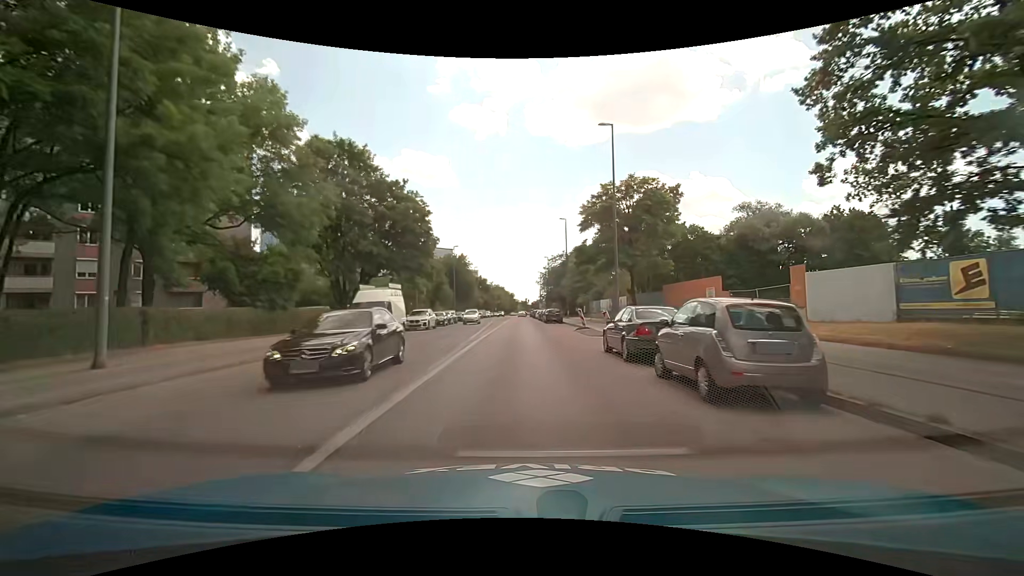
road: secondary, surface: asphalt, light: Day
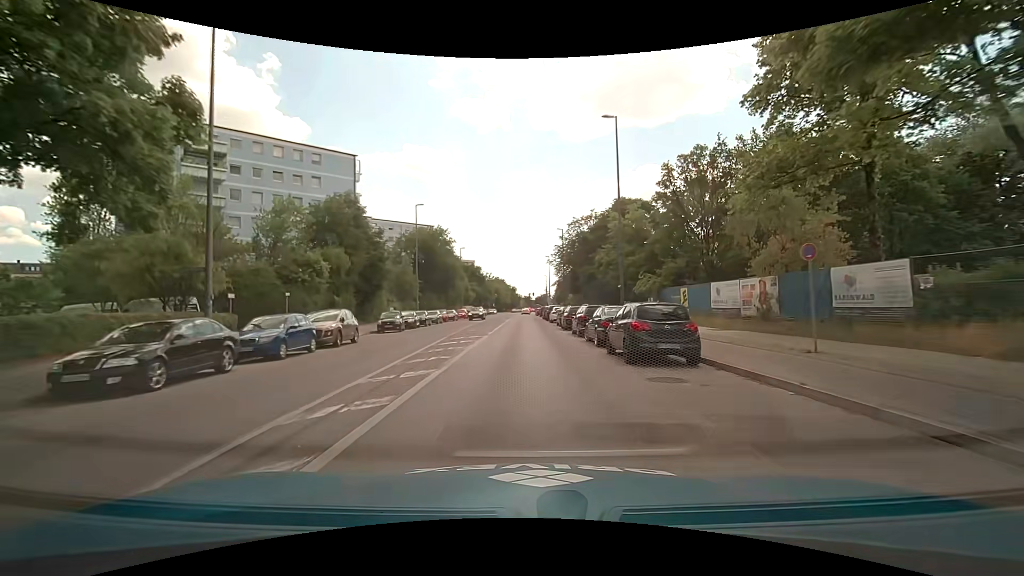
(+0.1, +38.1) m; 0°
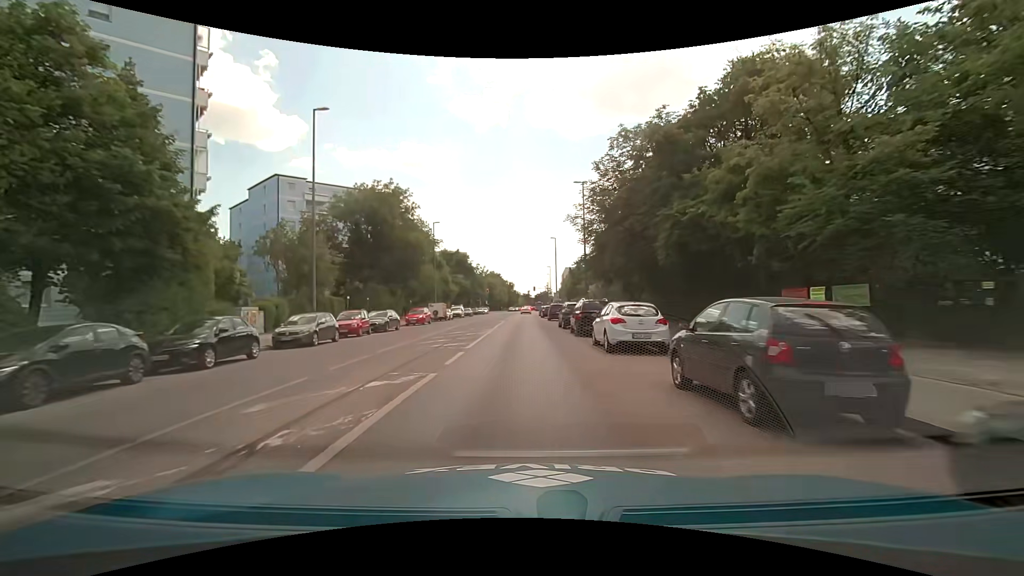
(-0.1, +30.7) m; 0°
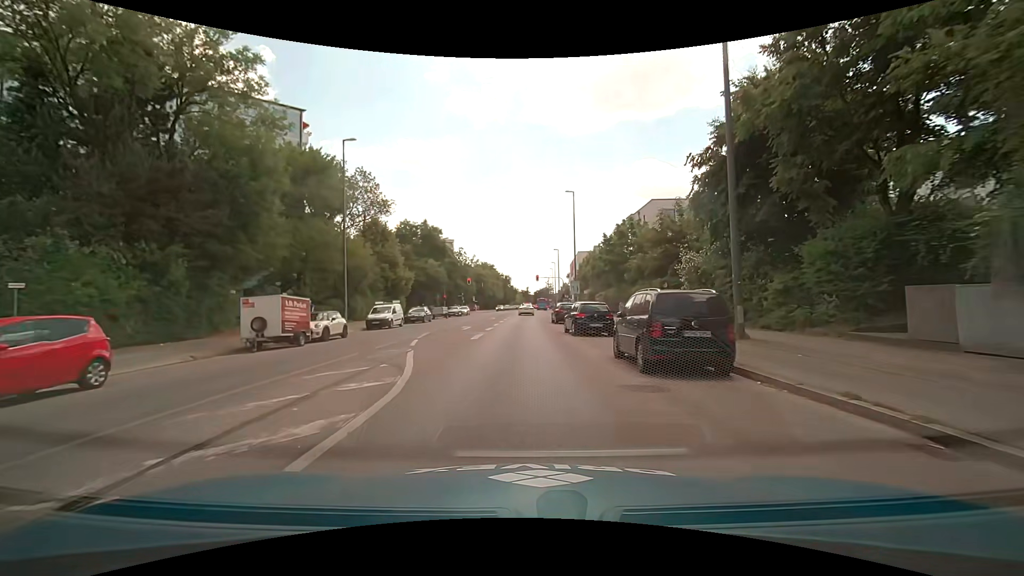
(0.0, +37.5) m; 0°
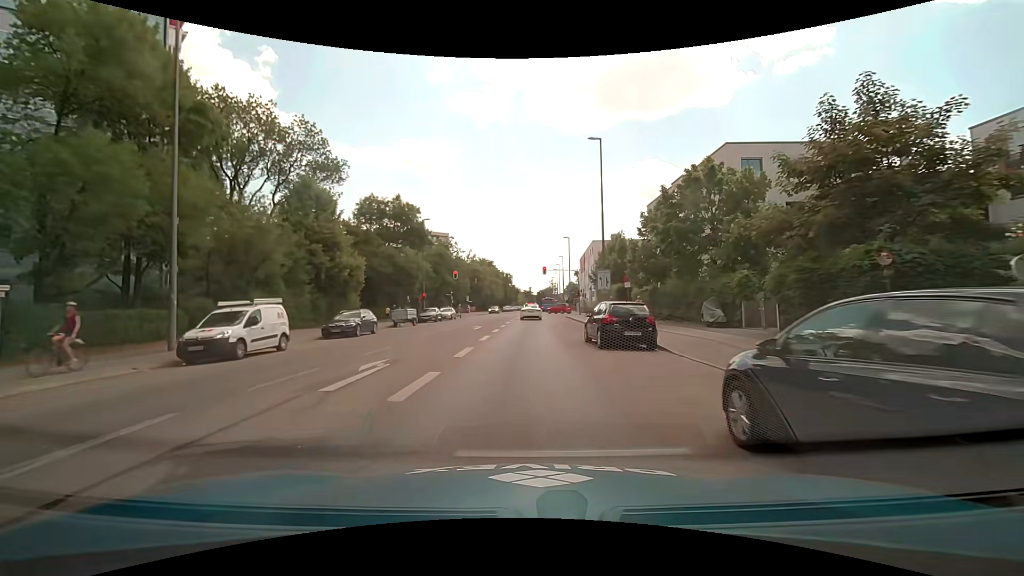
(0.0, +18.8) m; 0°
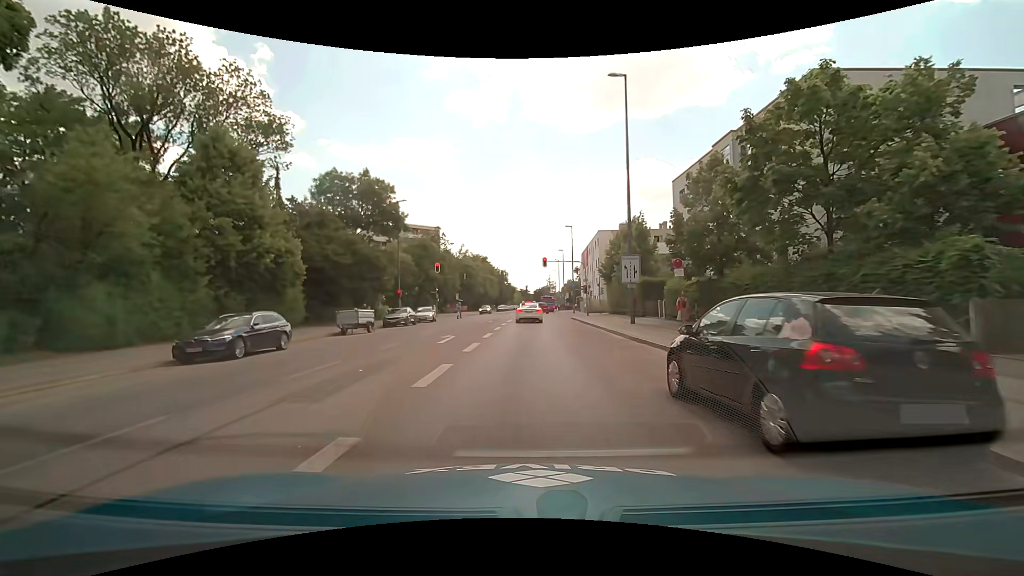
(0.0, +10.8) m; 0°
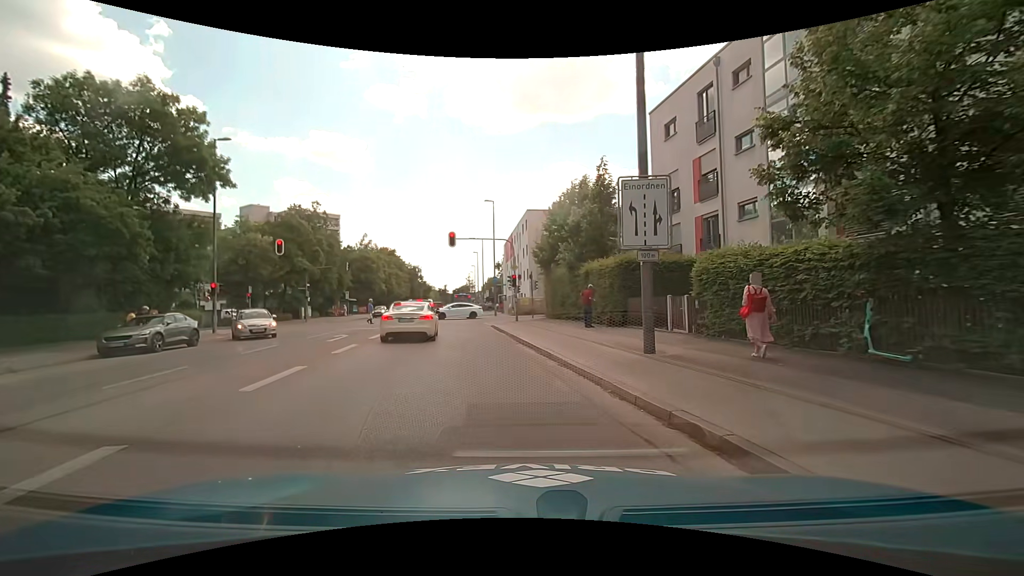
(+1.5, +17.6) m; +10°
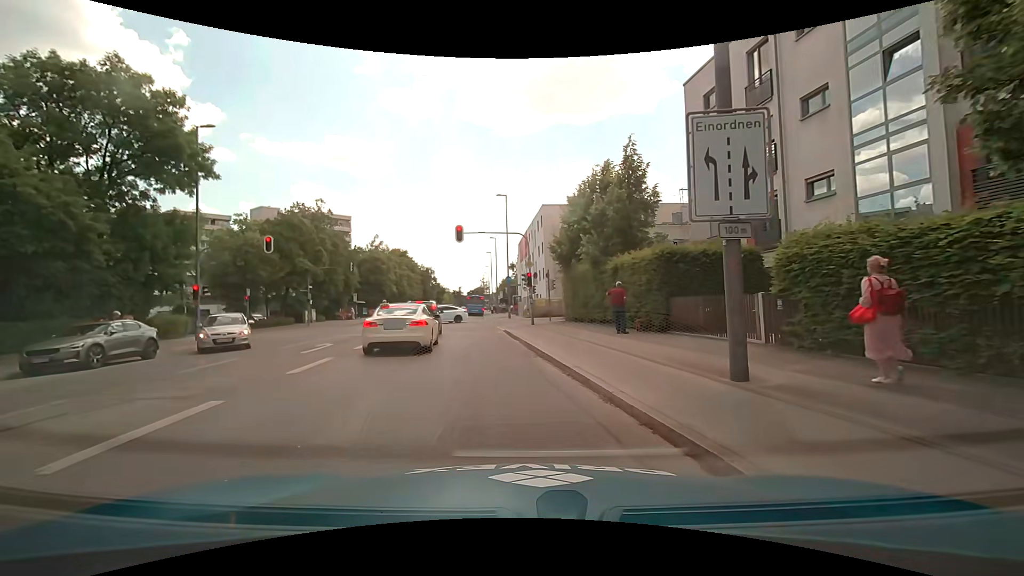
(-0.1, +3.7) m; -3°
